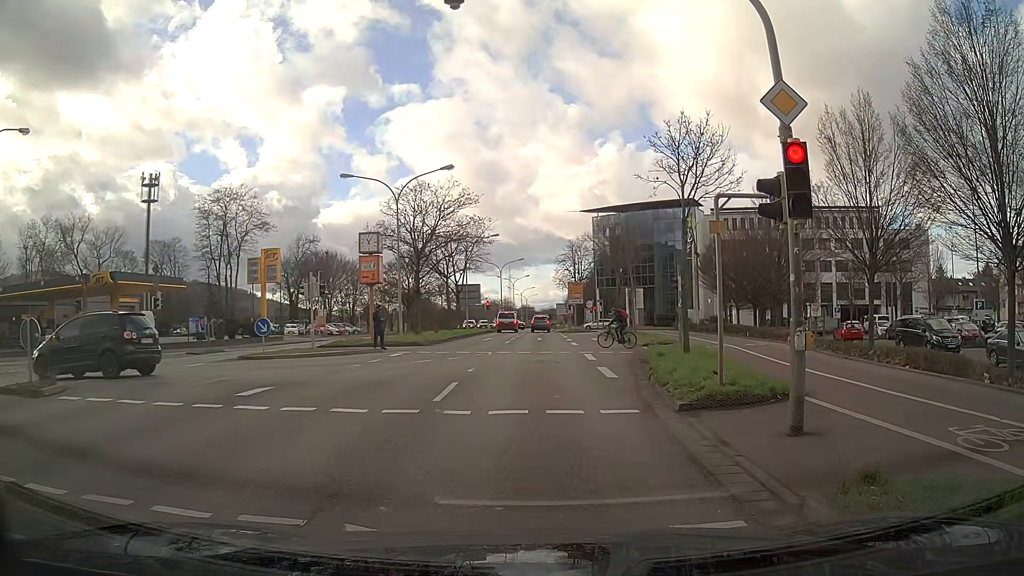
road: primary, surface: asphalt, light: Day
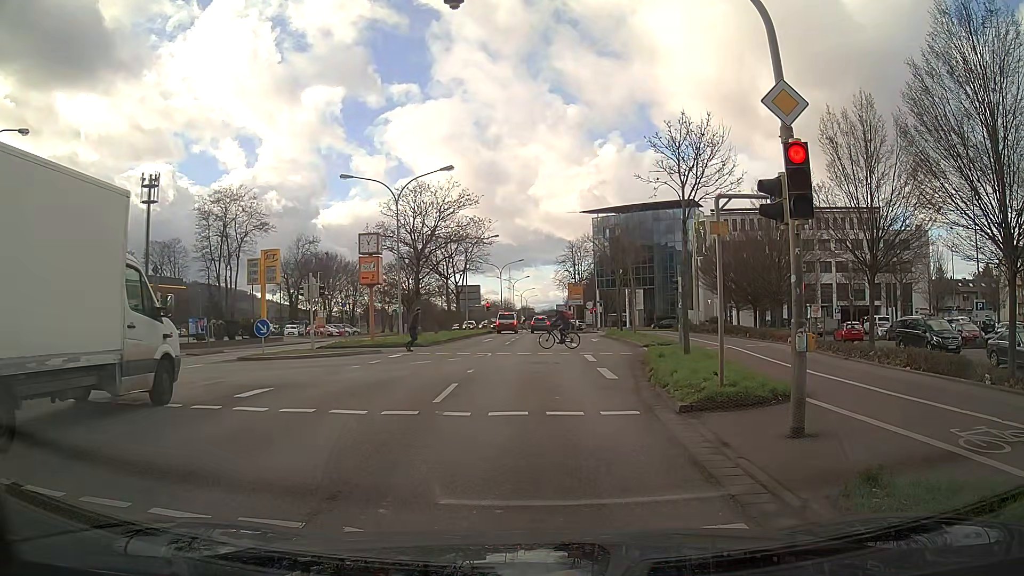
(0.0, +0.1) m; 0°
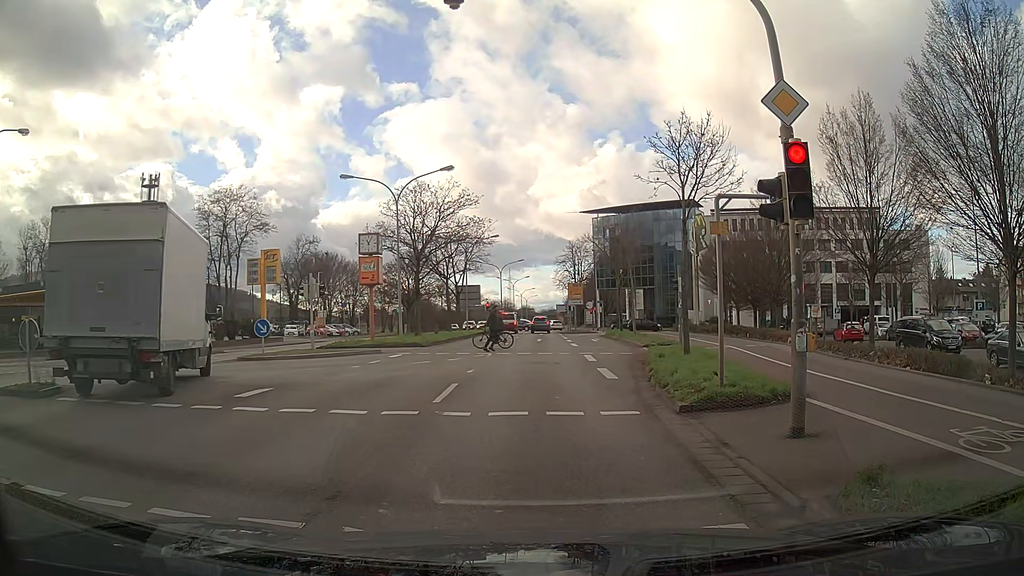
(0.0, 0.0) m; 0°
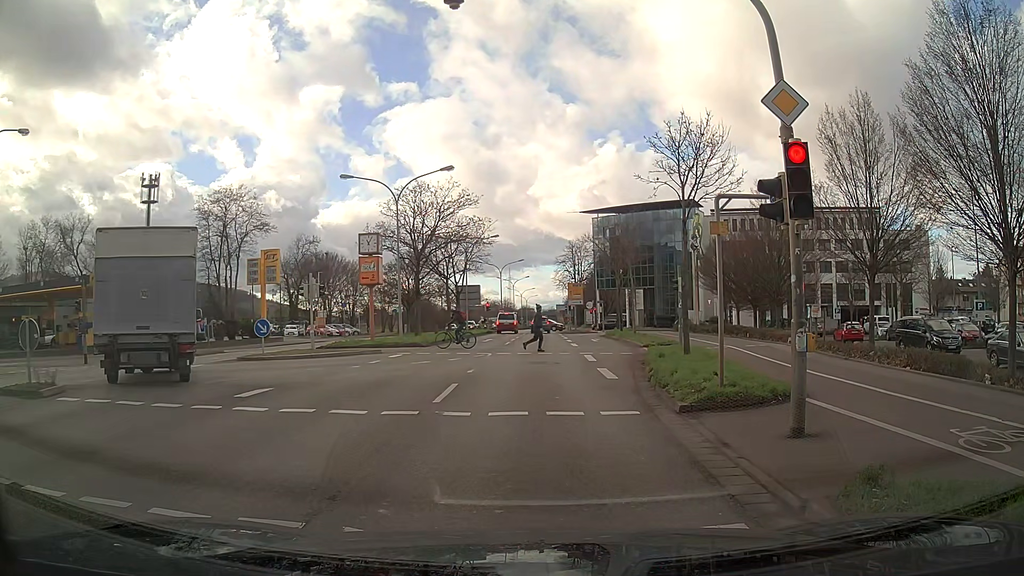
(0.0, 0.0) m; 0°
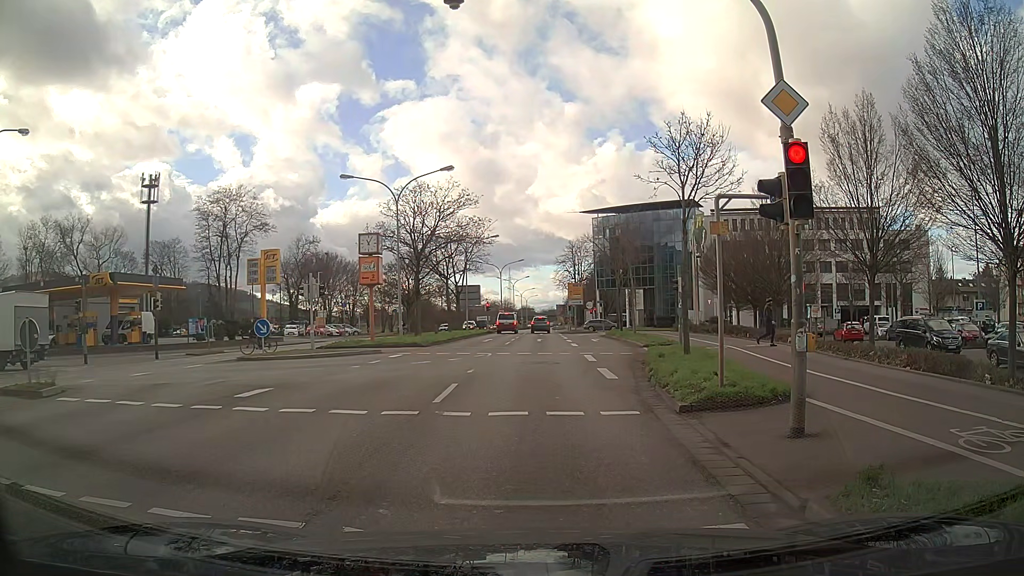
(0.0, 0.0) m; 0°
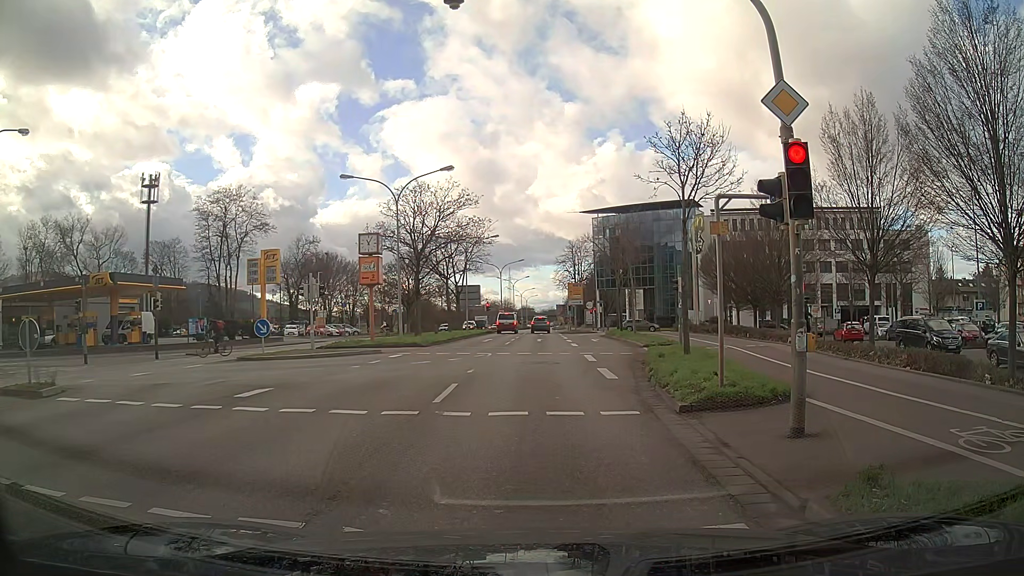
(0.0, 0.0) m; 0°
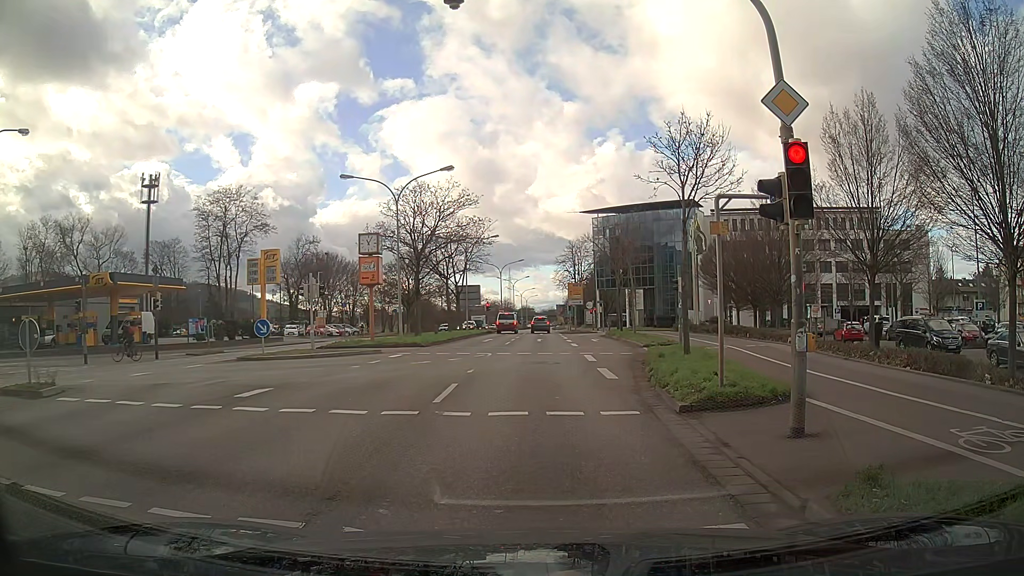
(0.0, 0.0) m; 0°
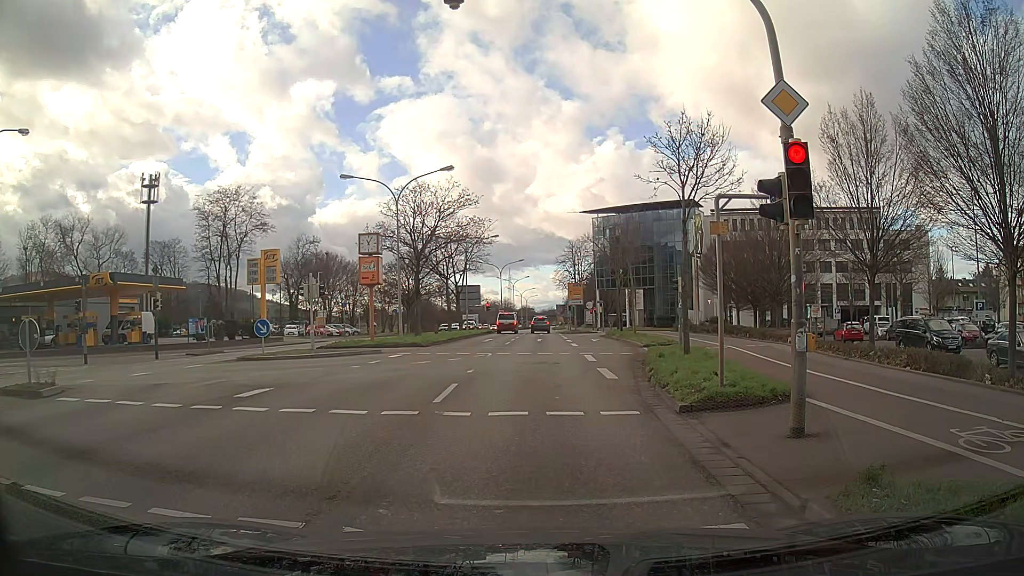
(0.0, 0.0) m; 0°
(0, +10) (0, +20) (+1, +30) (+1, +40) (+1, +50) (+1, +60) (+2, +70) (+2, +80) (+2, +90) (+3, +100) m
